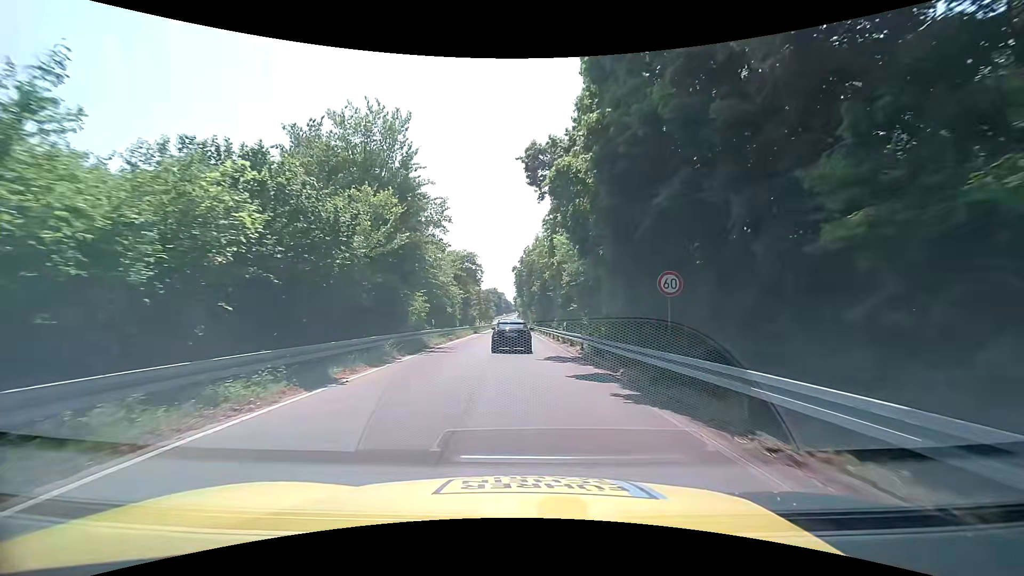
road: trunk_link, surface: asphalt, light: Day
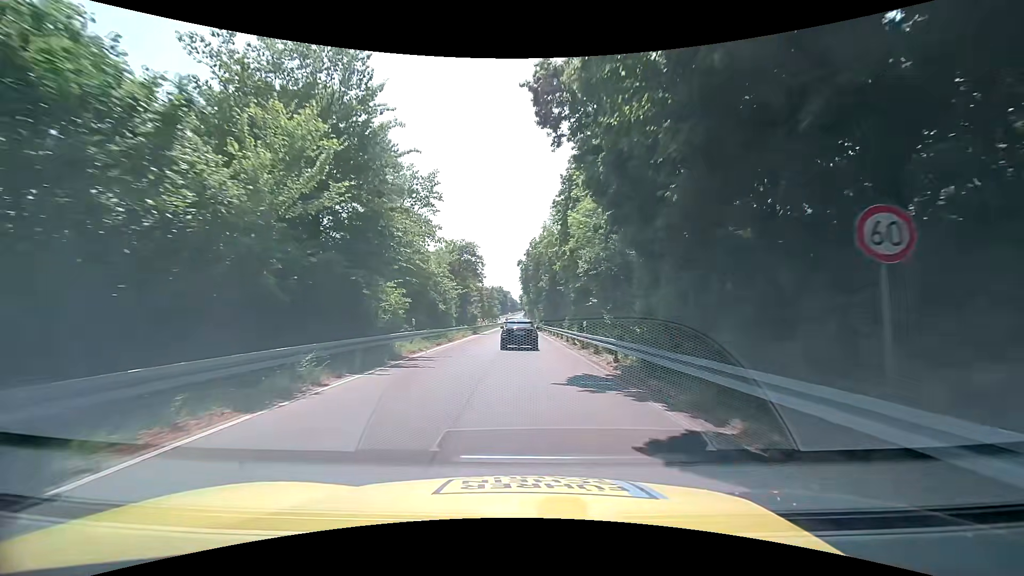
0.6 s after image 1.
(-0.1, +7.1) m; -1°
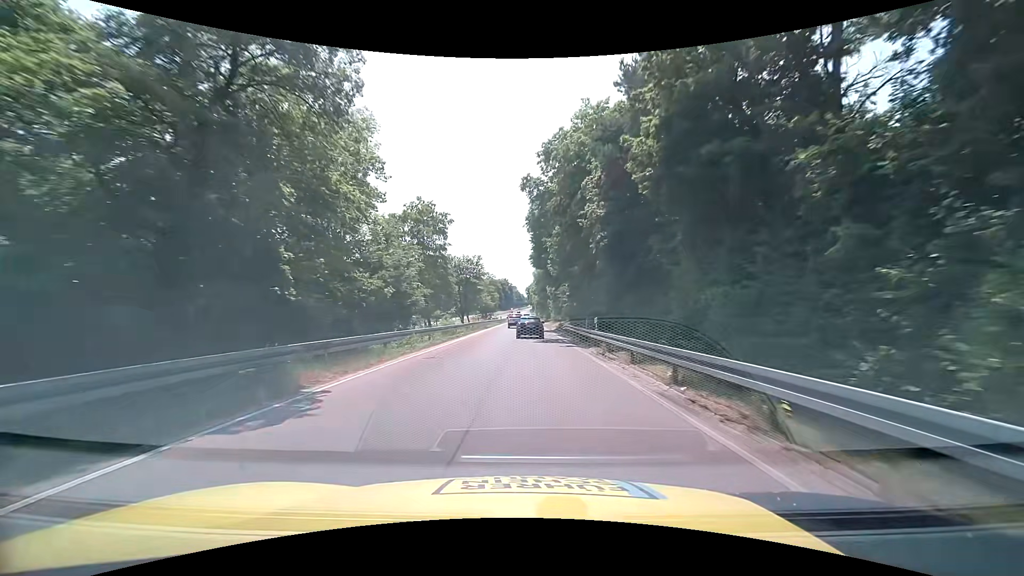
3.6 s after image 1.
(0.0, +42.1) m; 0°
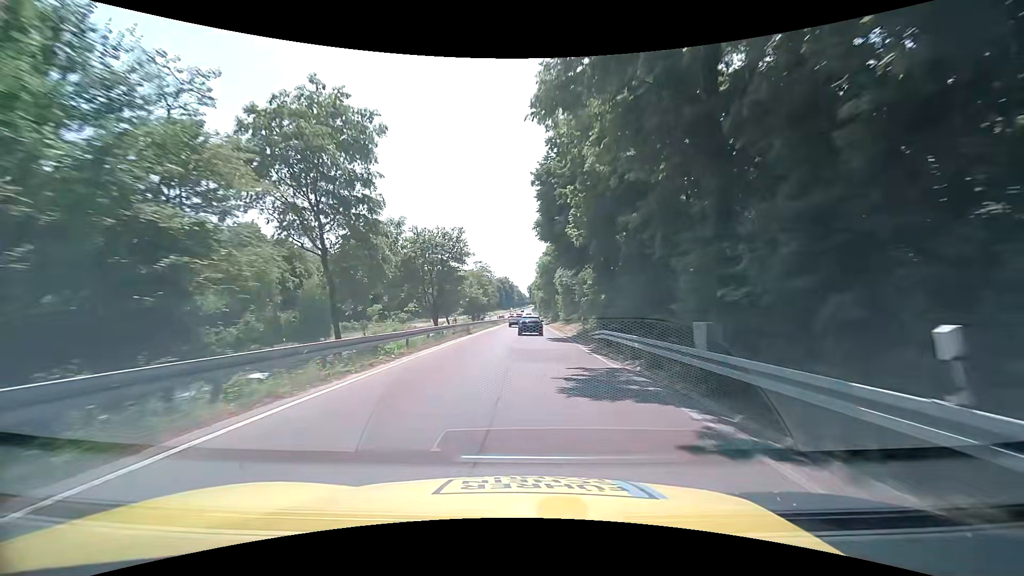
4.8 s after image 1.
(-0.1, +17.7) m; 0°
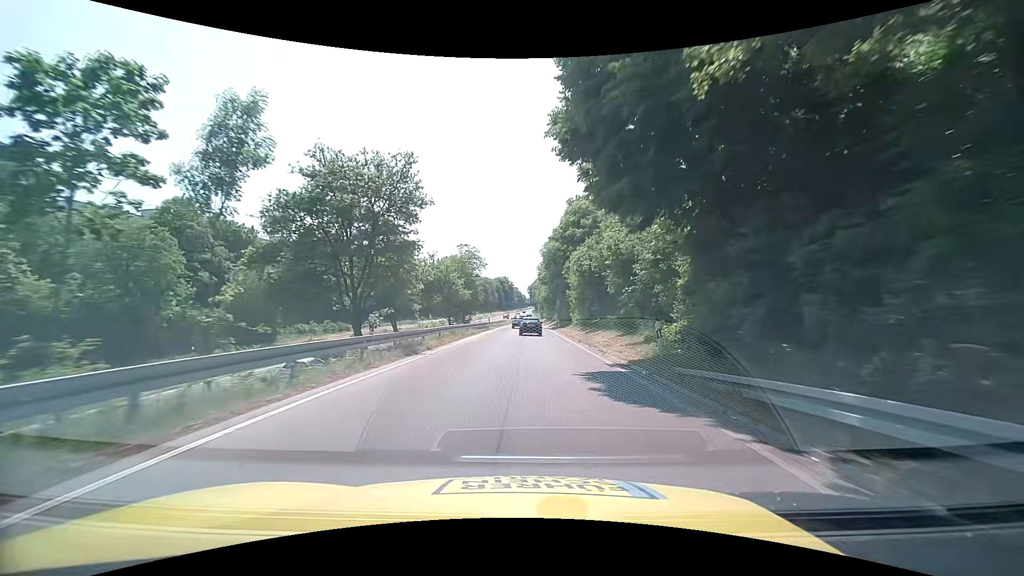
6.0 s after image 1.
(-0.1, +18.0) m; +1°
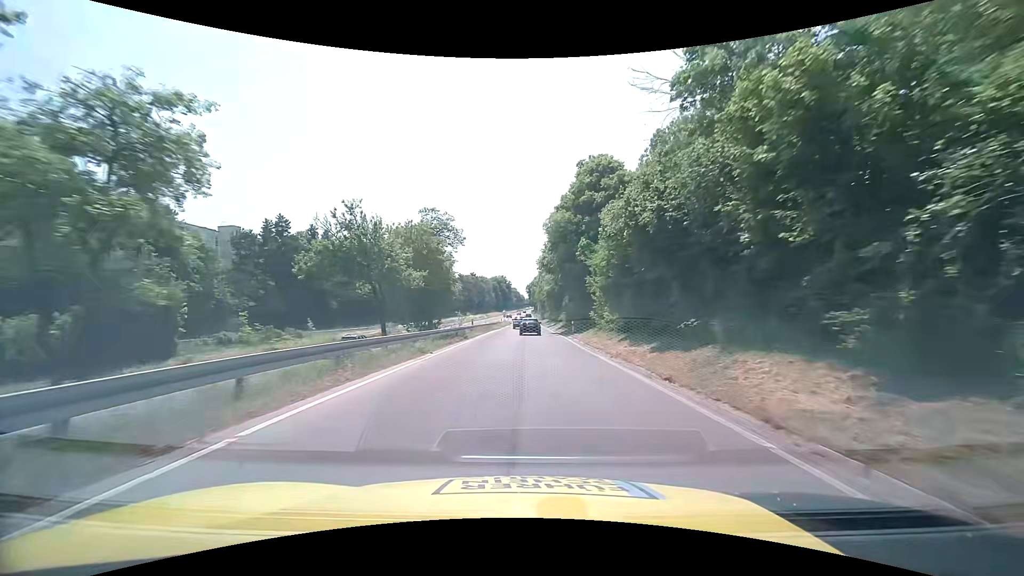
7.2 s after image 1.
(-0.2, +18.3) m; 0°
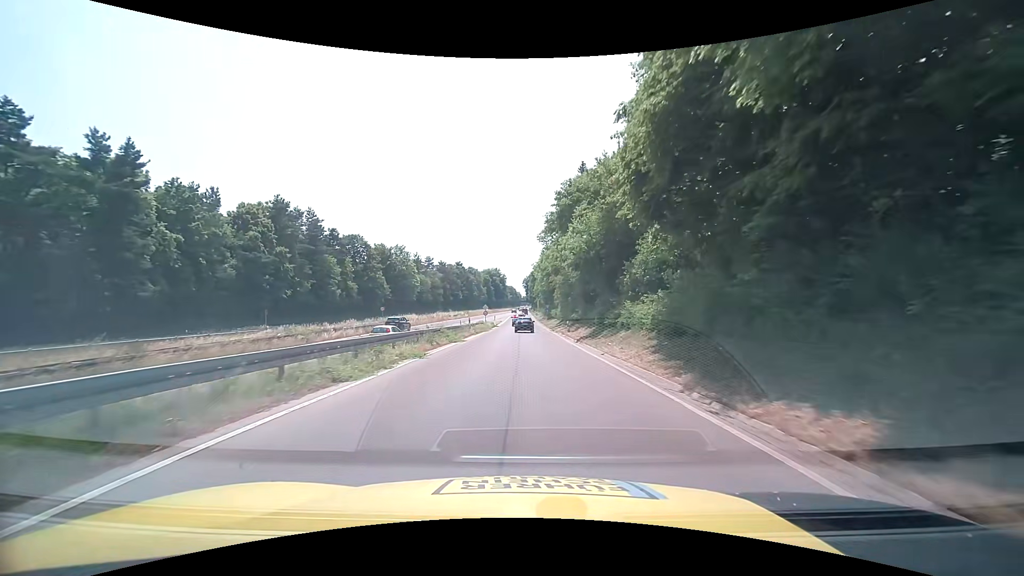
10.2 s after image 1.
(-0.1, +46.8) m; 0°
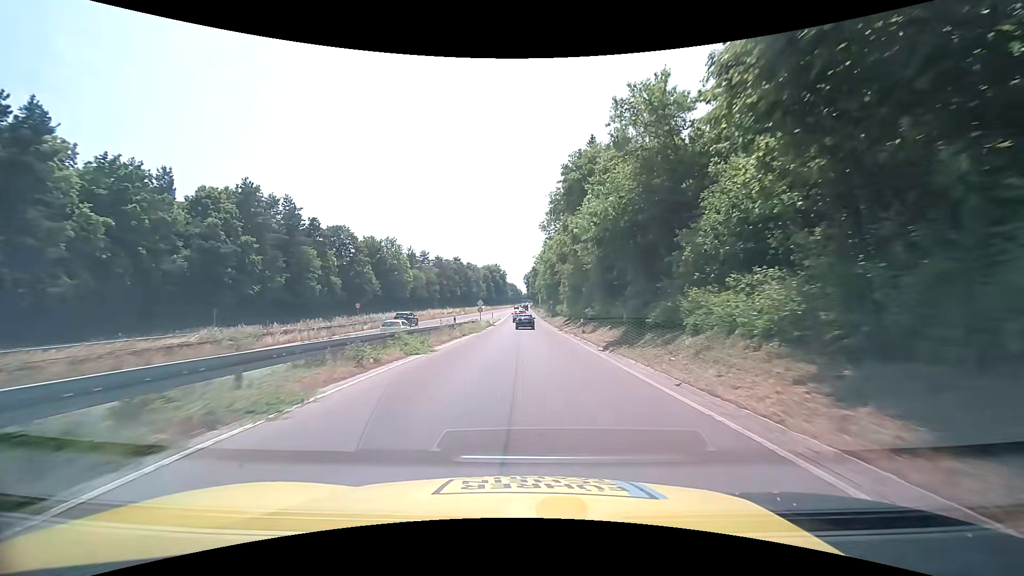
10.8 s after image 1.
(0.0, +9.5) m; 0°
(0, +10) (0, +20) (0, +30) (0, +40) (0, +50) (0, +60) (-1, +70) (-1, +80) (-1, +90) (-1, +100) m
